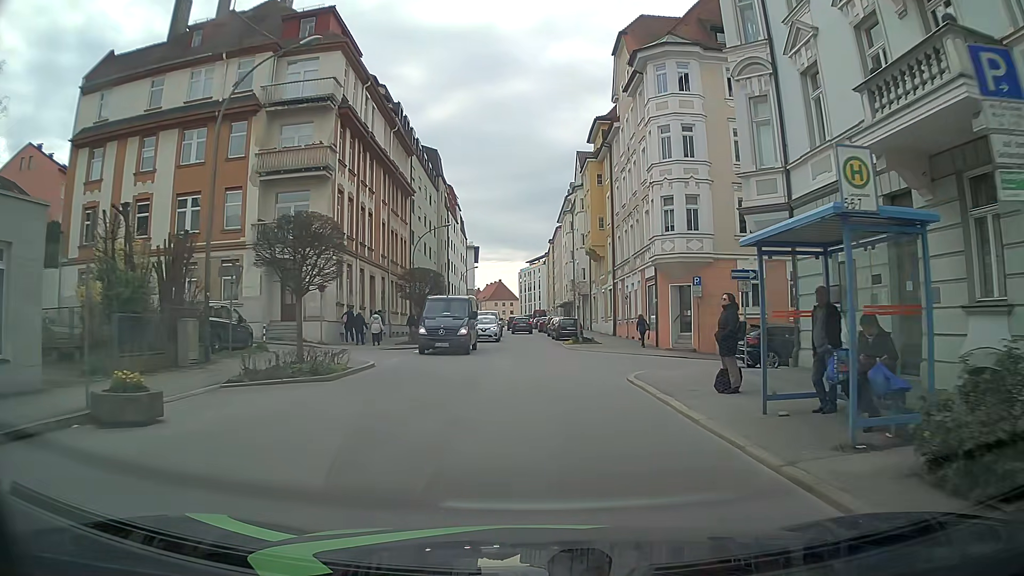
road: tertiary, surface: asphalt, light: Day
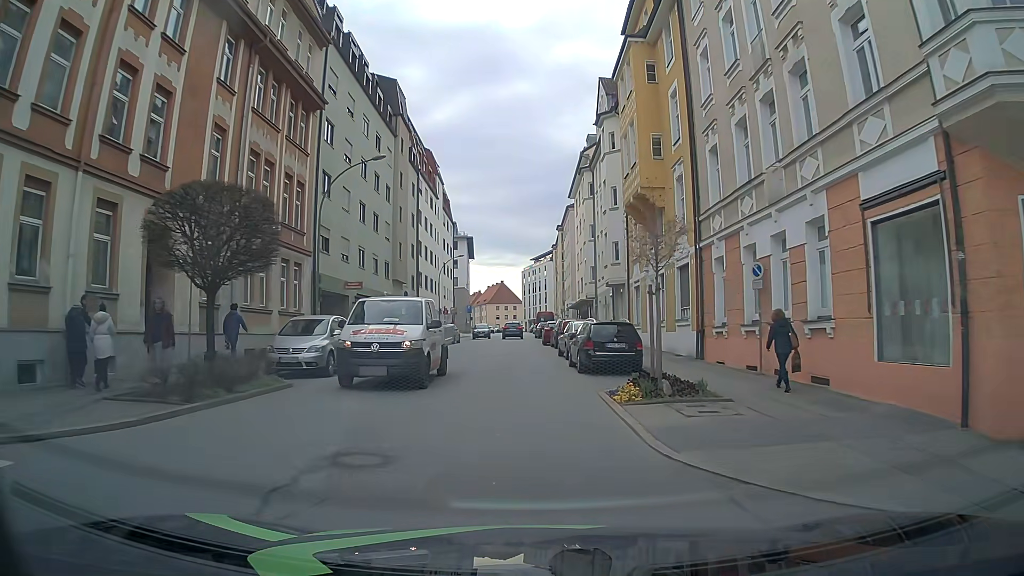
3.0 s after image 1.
(+0.4, +24.0) m; -1°
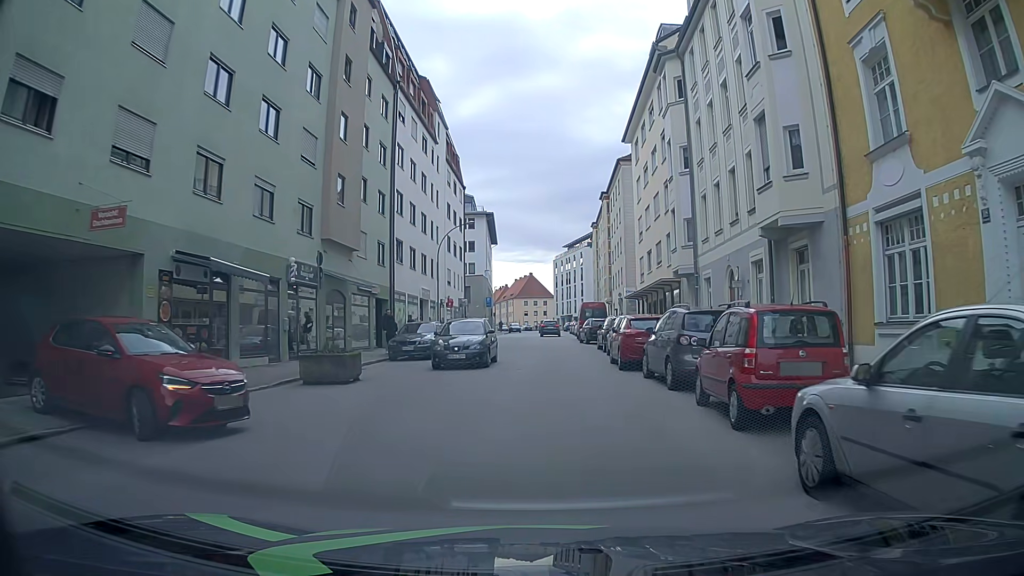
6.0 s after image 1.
(-0.4, +22.8) m; -2°
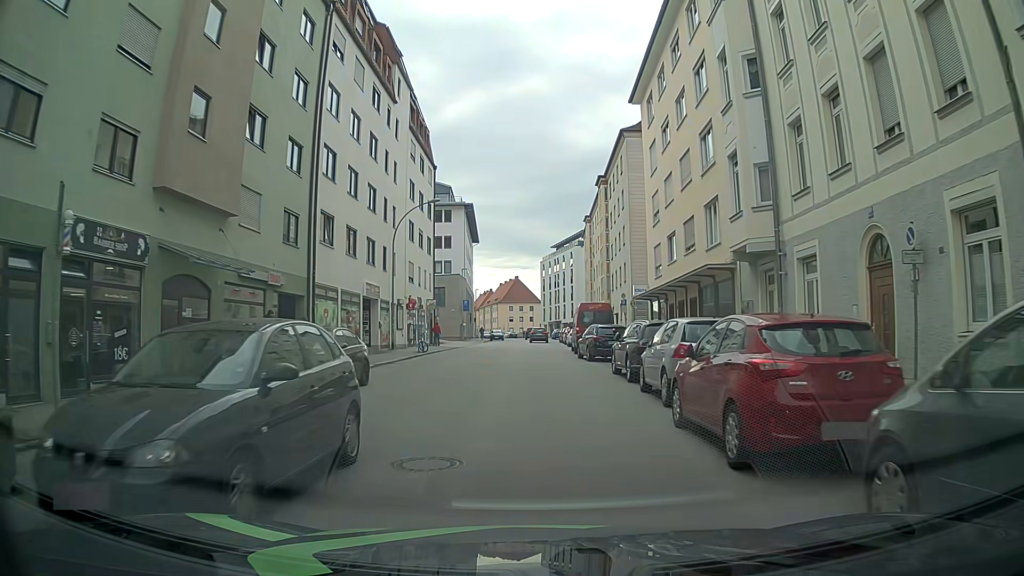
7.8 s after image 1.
(+0.5, +11.7) m; +2°
(0, +10) (0, +20) (-1, +30) (-1, +40) (-1, +50) (0, +60) (0, +70) (0, +80) (0, +90) (-1, +100) m
